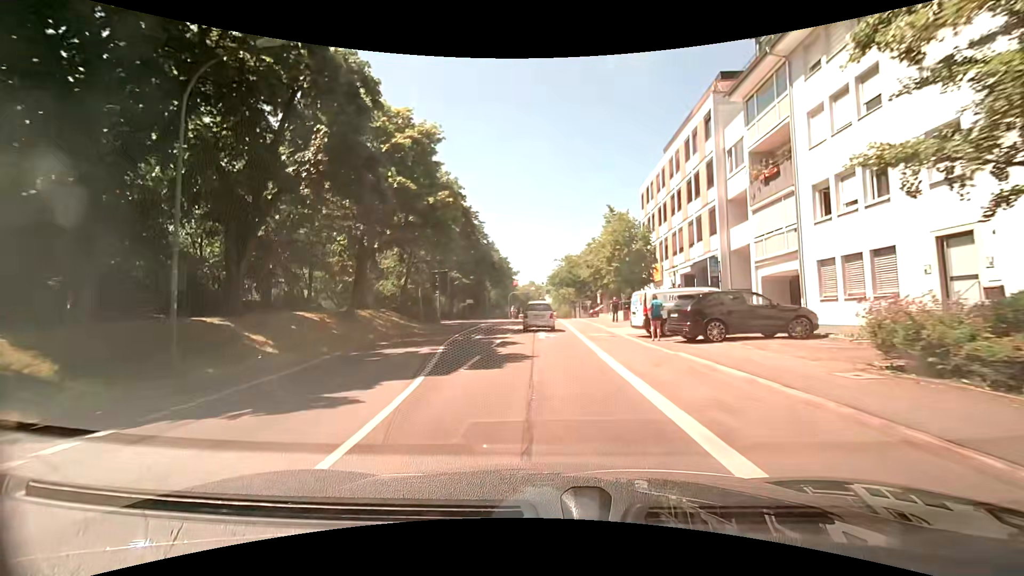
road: secondary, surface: asphalt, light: Day
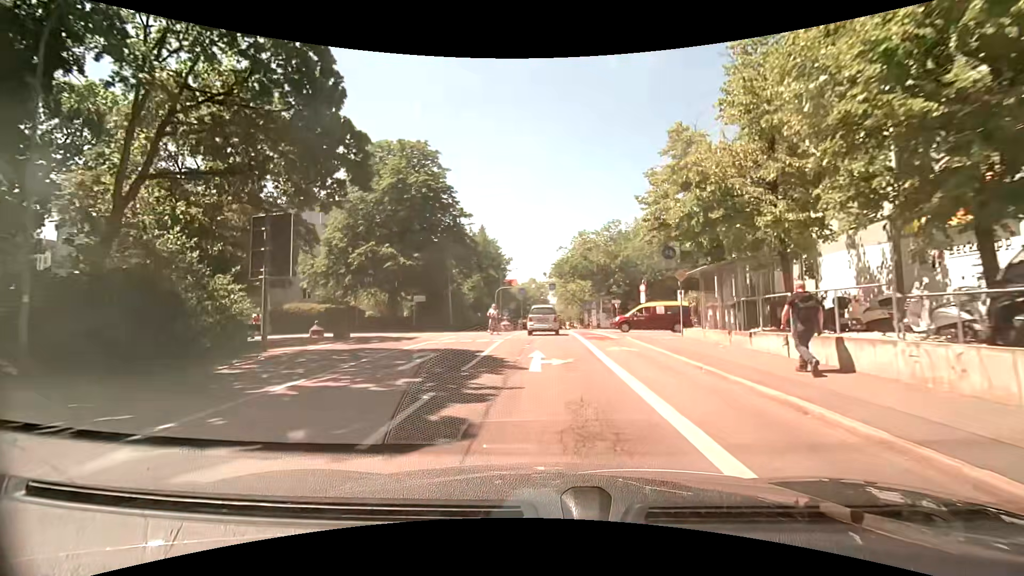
(+0.3, +29.8) m; +1°
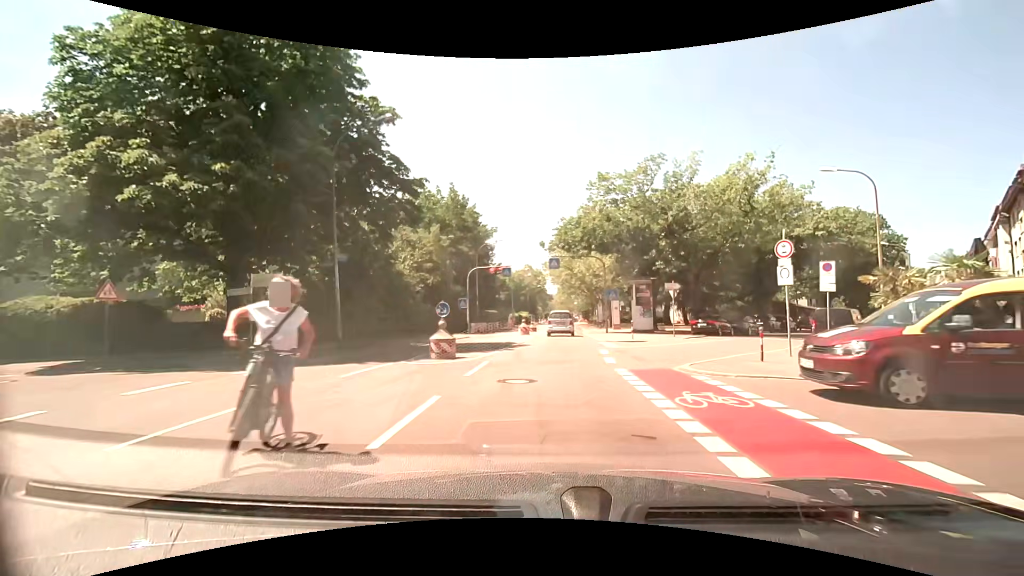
(-0.3, +23.3) m; -1°
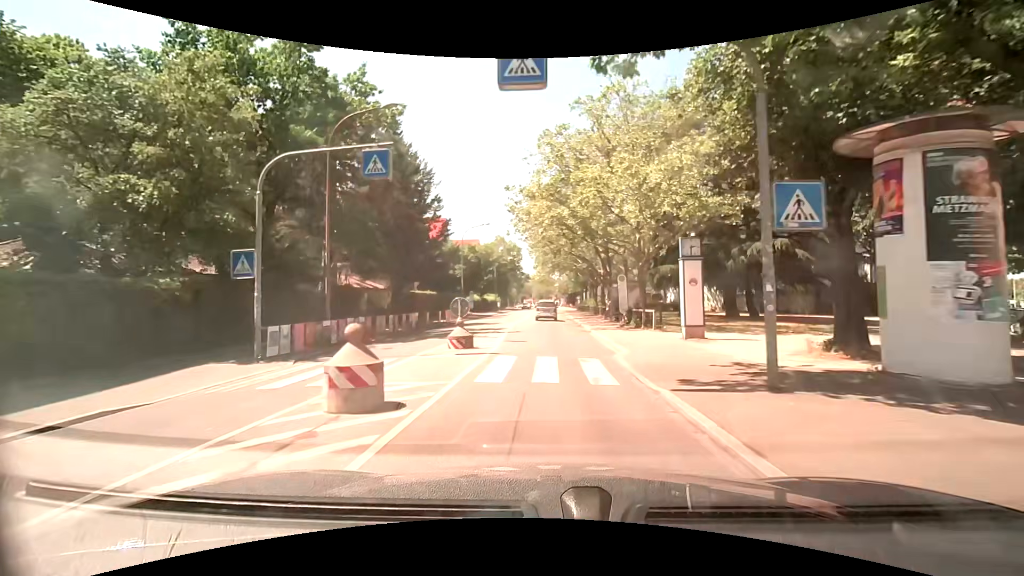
(+0.8, +30.1) m; +3°
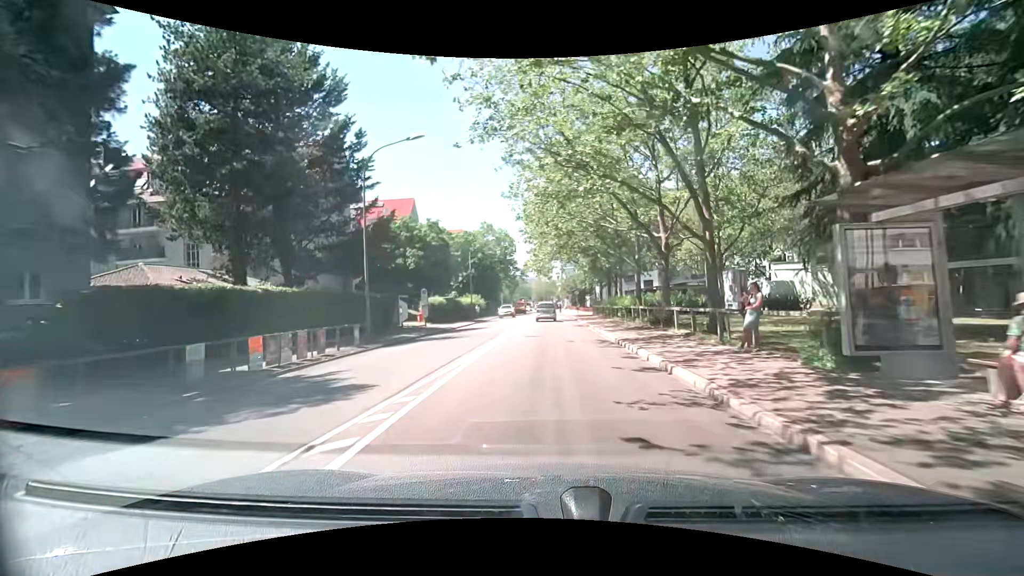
(-0.1, +26.1) m; 0°
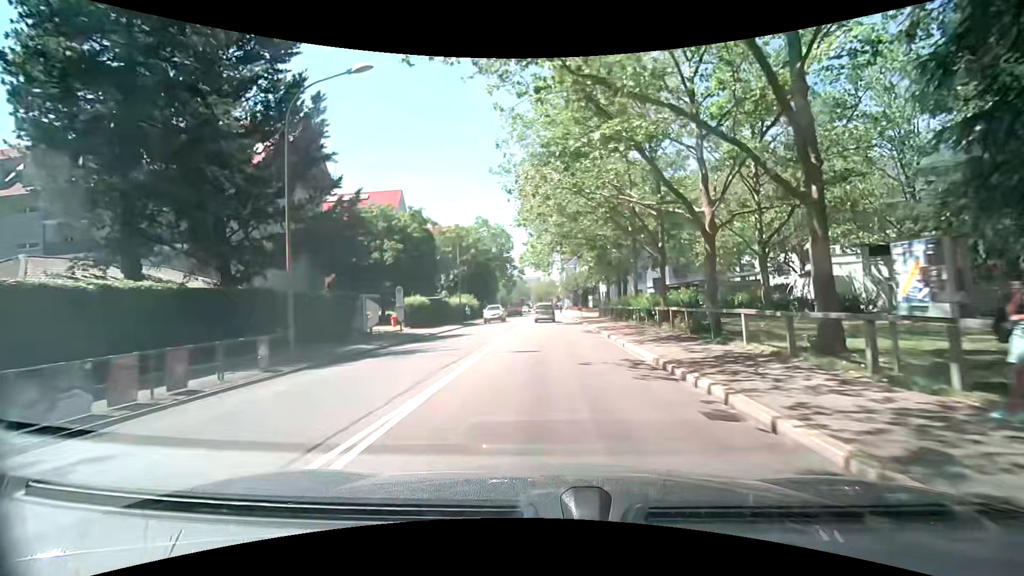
(0.0, +6.7) m; 0°
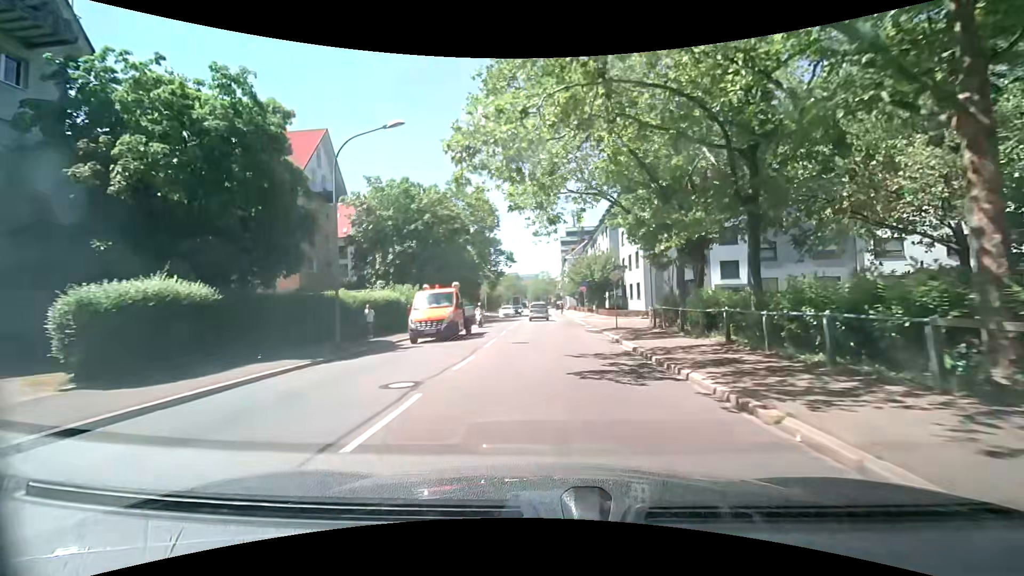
(0.0, +26.2) m; +1°
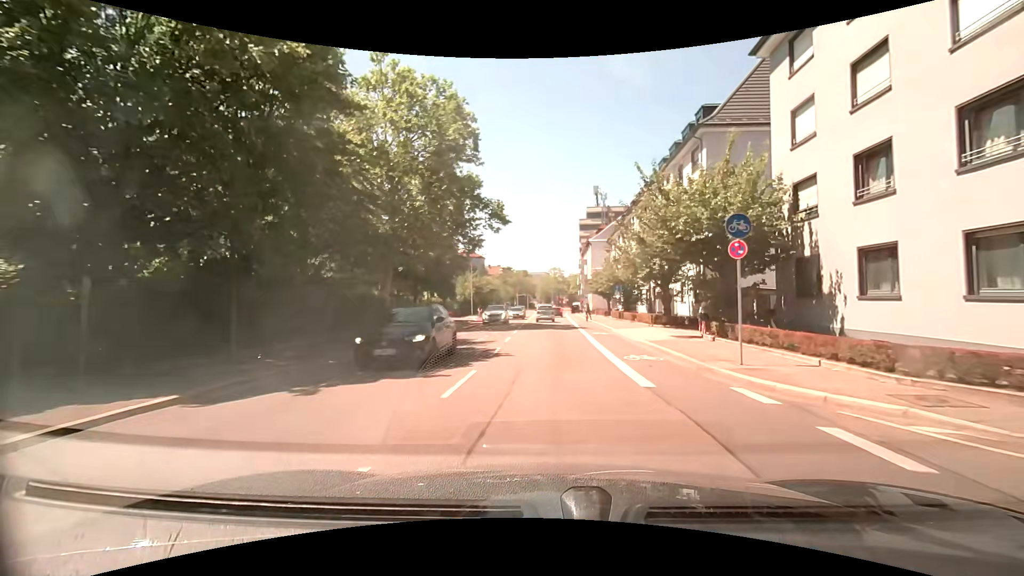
(-0.9, +33.8) m; -3°
(0, +10) (0, +20) (0, +30) (0, +40) (+1, +50) (+1, +60) (+1, +70) (+1, +80) (+1, +90) (+1, +100) m
